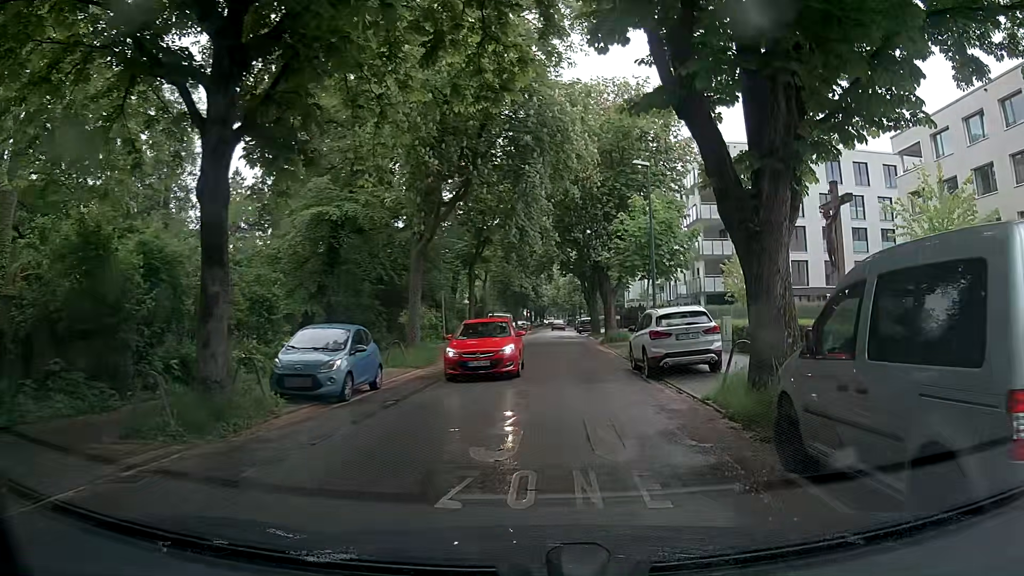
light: Day
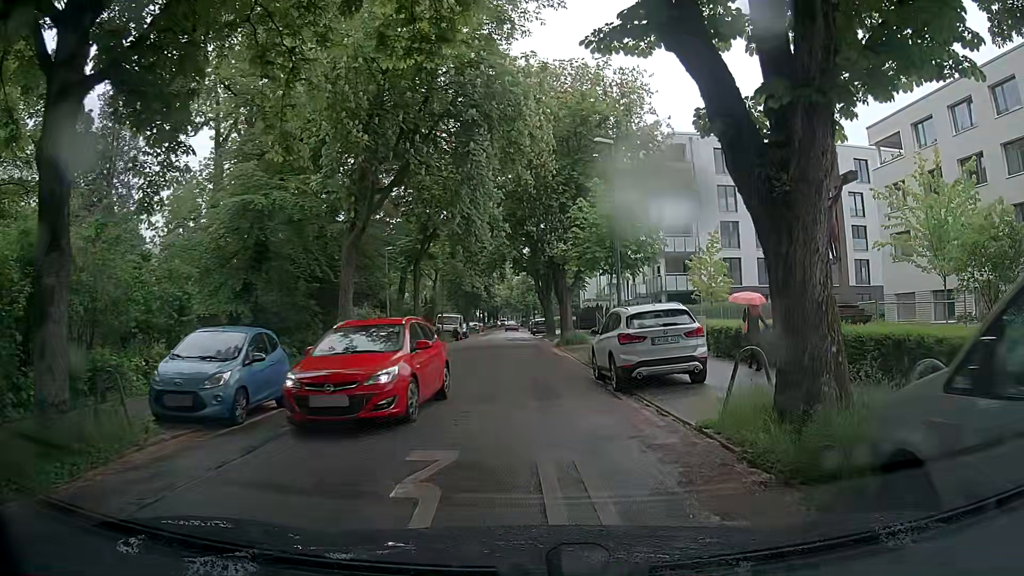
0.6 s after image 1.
(+0.1, +3.0) m; +4°
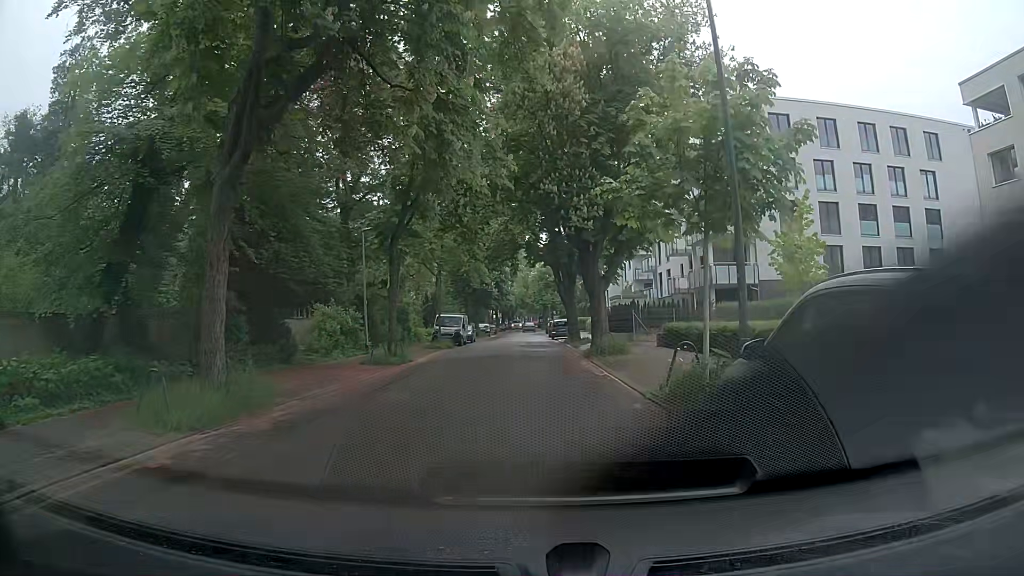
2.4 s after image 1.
(-0.4, +10.2) m; -3°
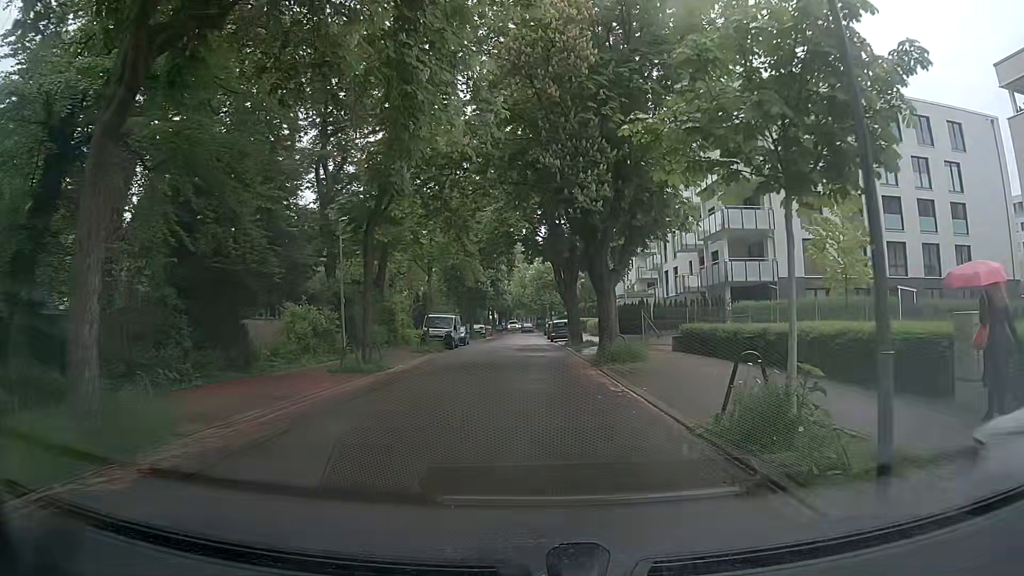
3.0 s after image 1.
(+0.1, +3.9) m; +1°
